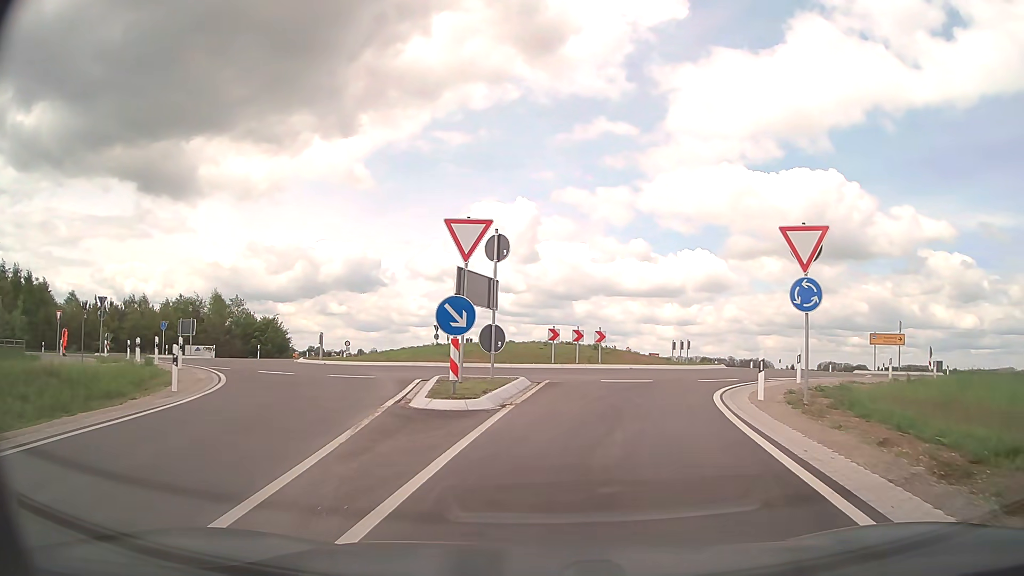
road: trunk_link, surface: asphalt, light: Day
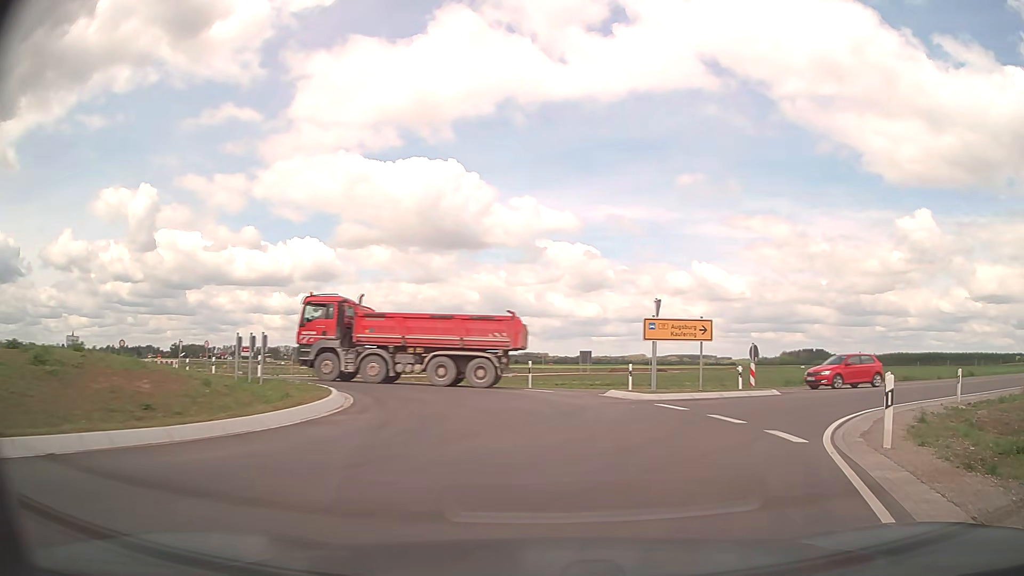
(+4.6, +20.7) m; +34°
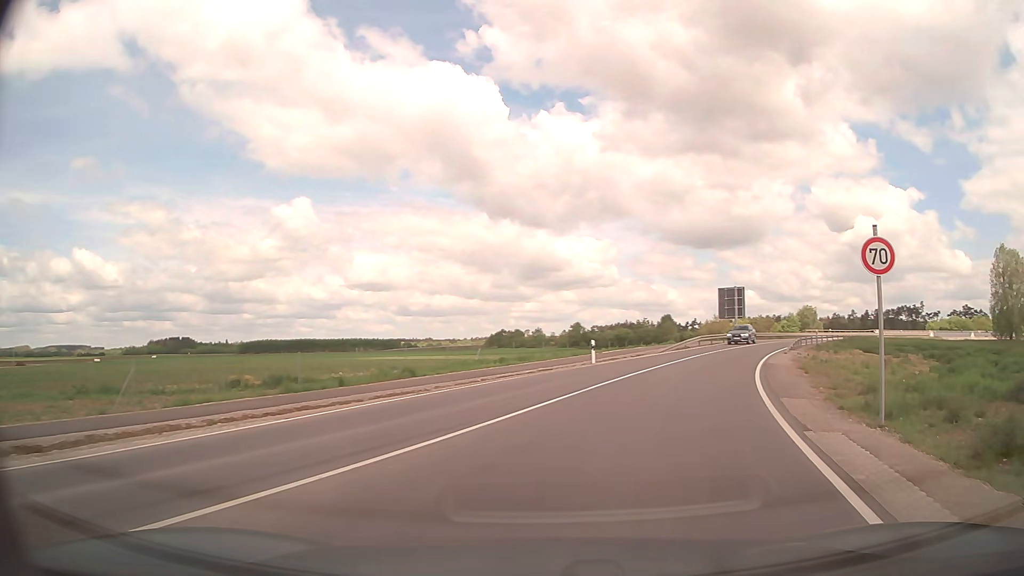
(+11.2, +21.7) m; +53°
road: tertiary
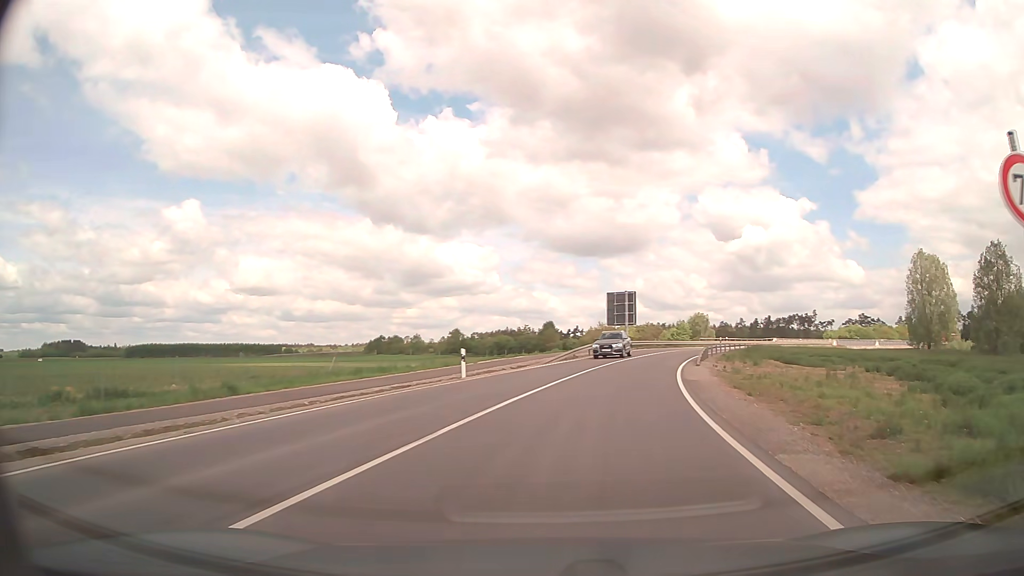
(+0.6, +6.3) m; +10°
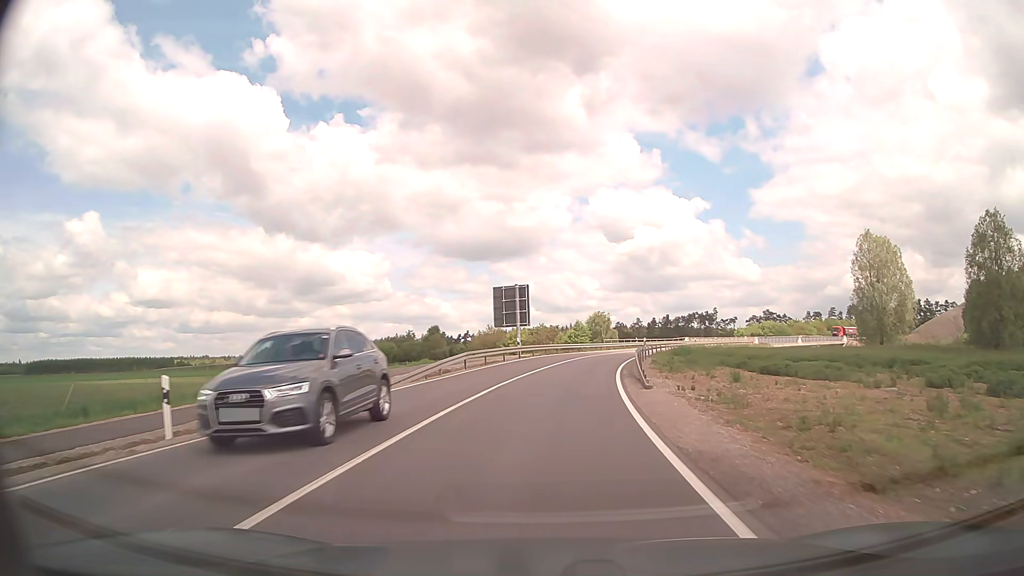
(+1.4, +14.2) m; +9°
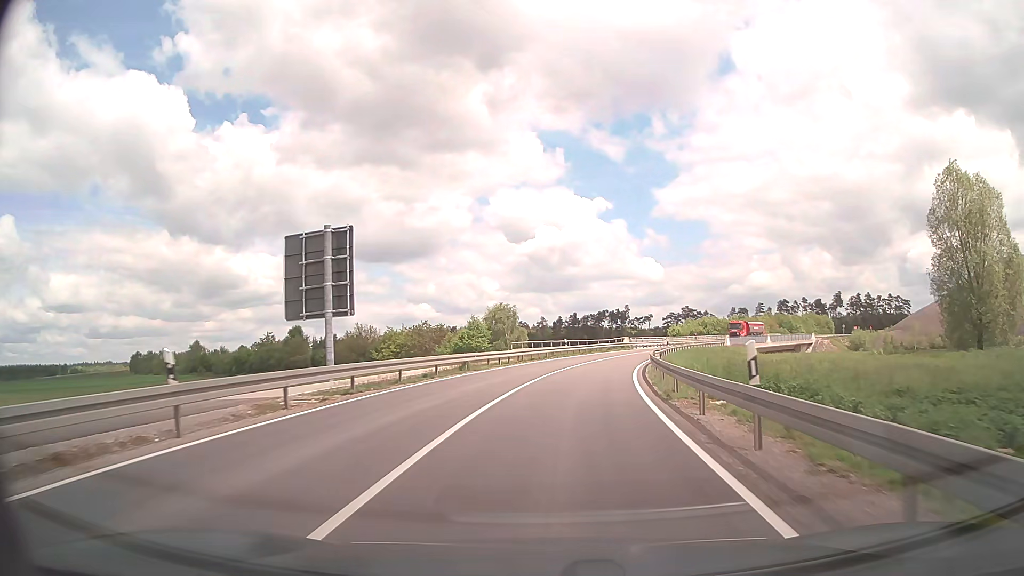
(+2.2, +34.4) m; +8°
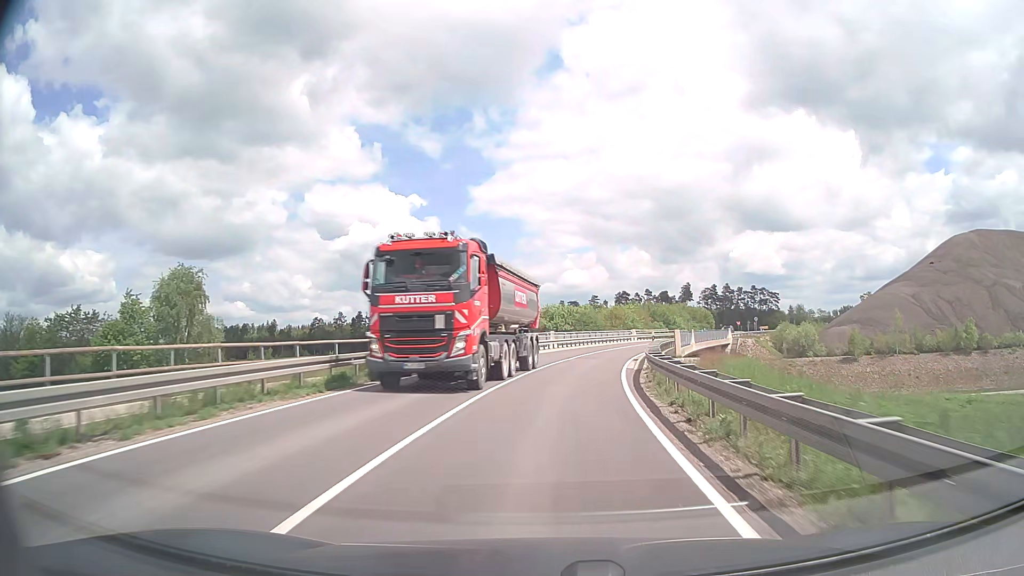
(+6.3, +48.2) m; +16°
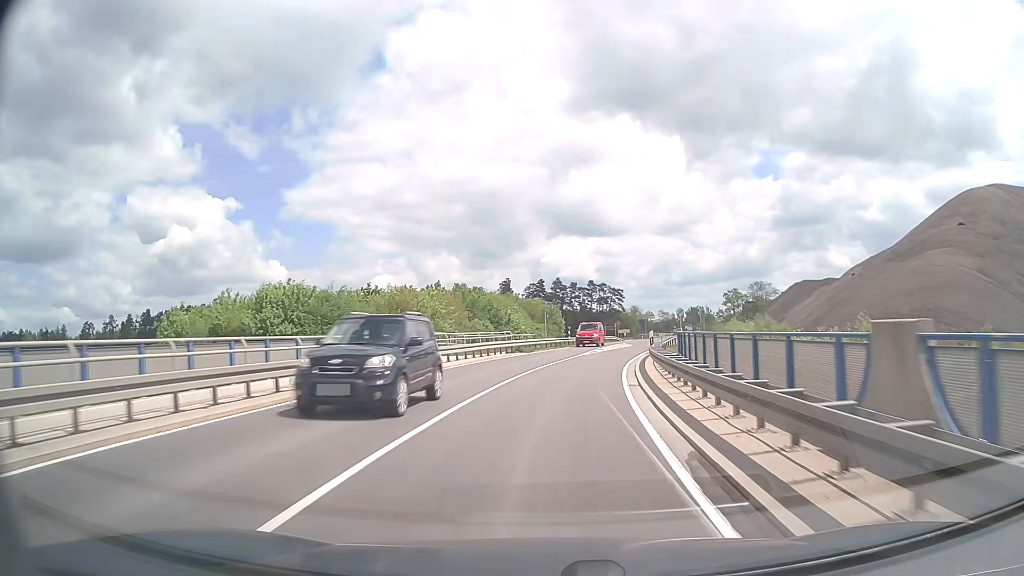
(+6.9, +51.2) m; +16°
